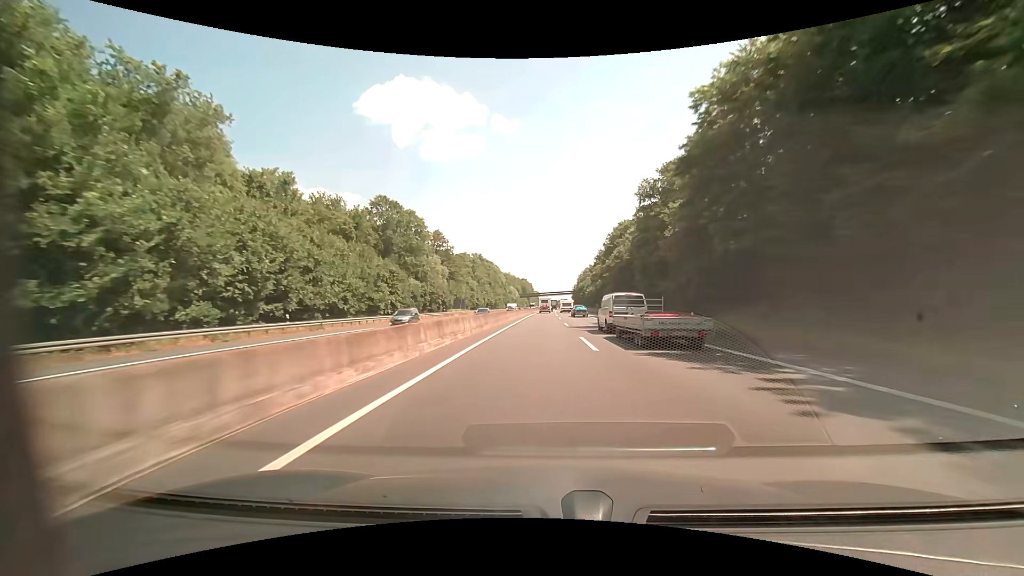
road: motorway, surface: asphalt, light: Day
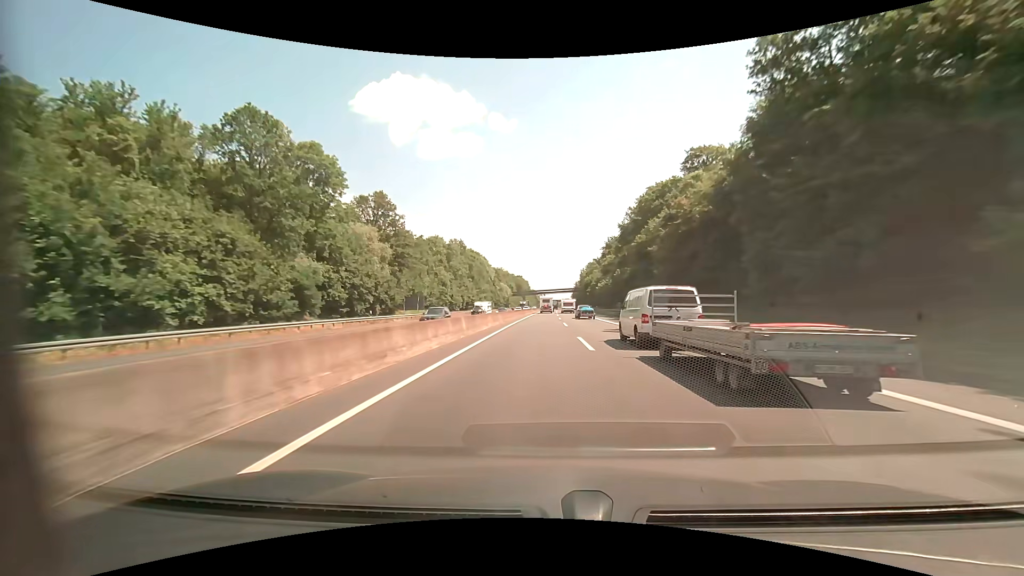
(+0.1, +35.9) m; 0°
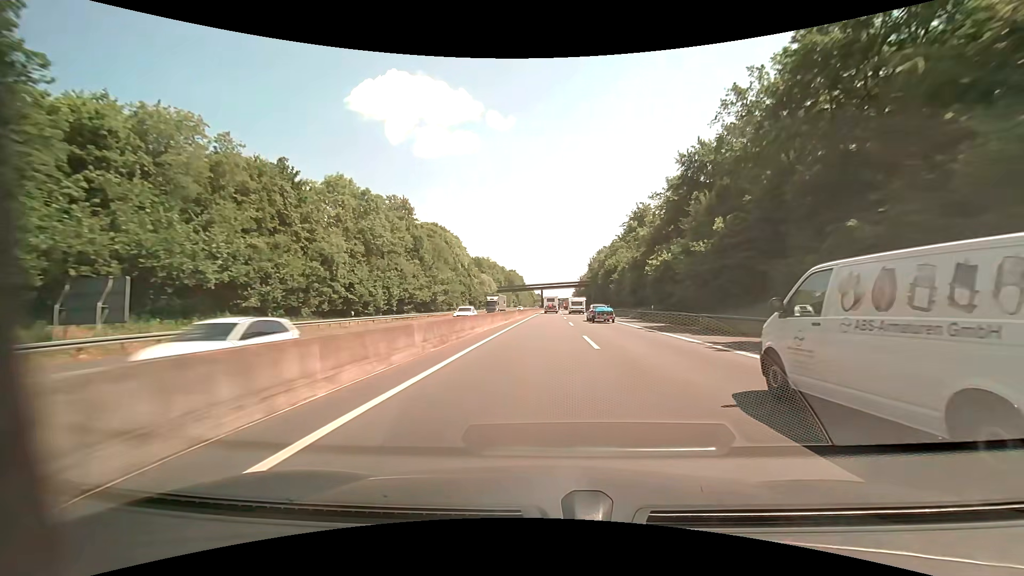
(+0.1, +53.7) m; 0°
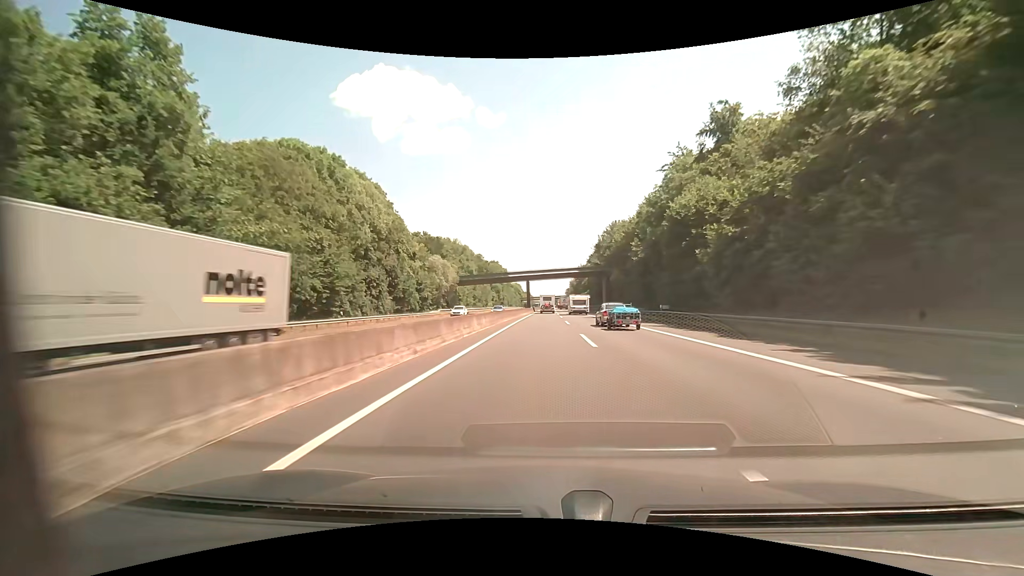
(+0.5, +53.4) m; +1°
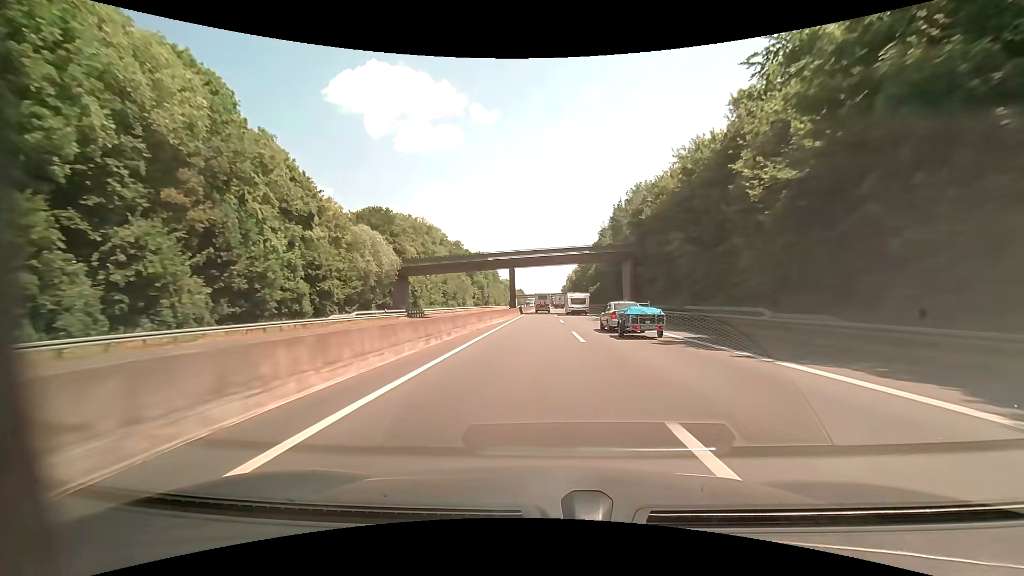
(+0.1, +34.5) m; +1°
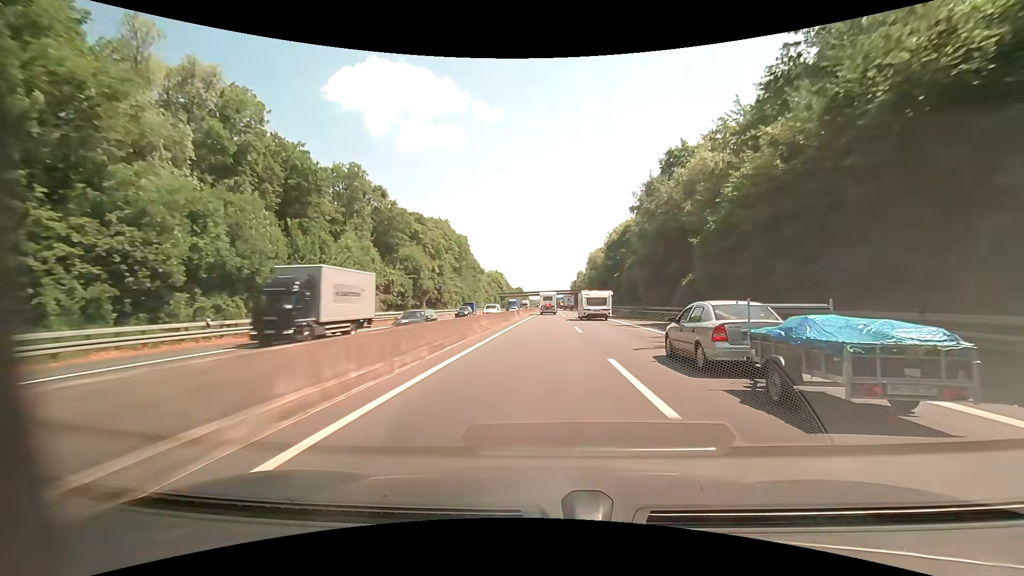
(+0.2, +83.0) m; 0°
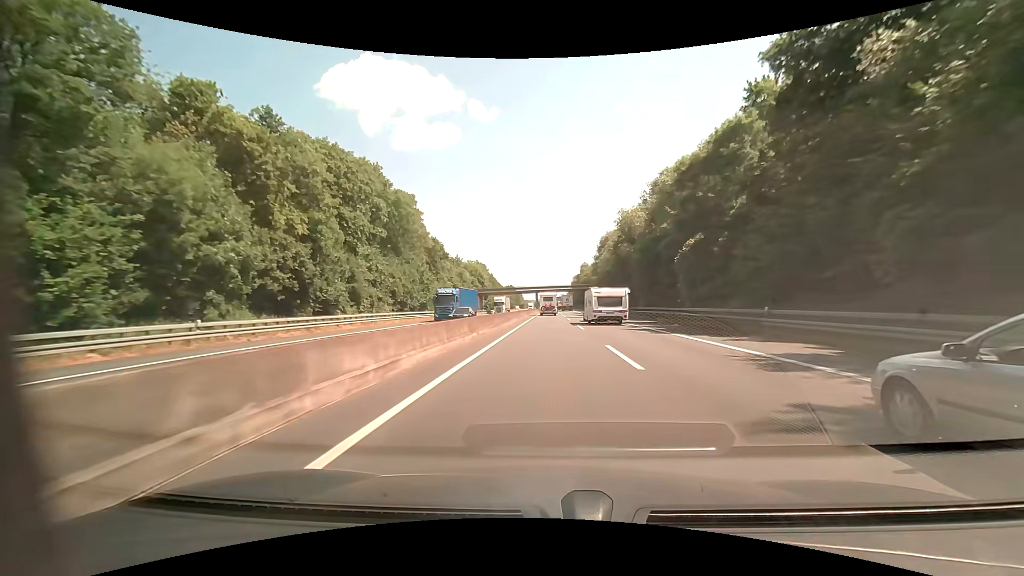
(0.0, +49.5) m; 0°
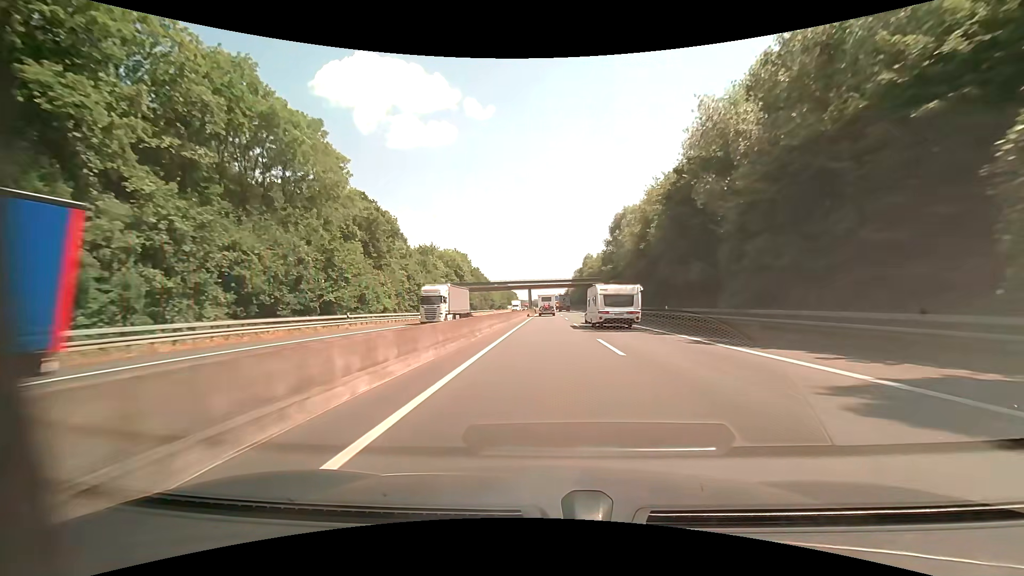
(+0.2, +33.0) m; 0°
(0, +10) (0, +20) (0, +30) (0, +40) (0, +50) (0, +60) (+1, +70) (+1, +80) (+1, +90) (+1, +100) m
